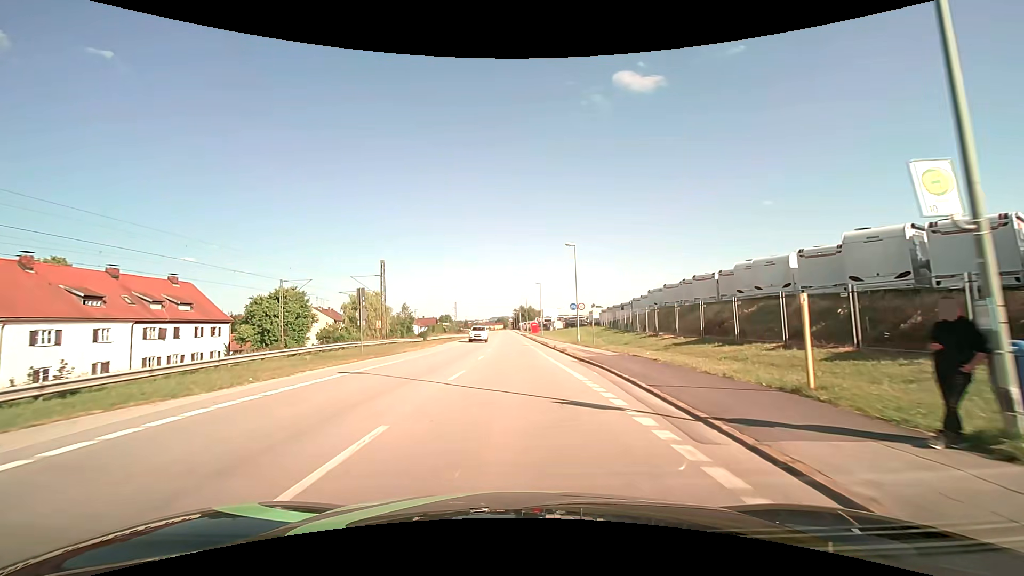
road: unclassified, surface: asphalt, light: Day
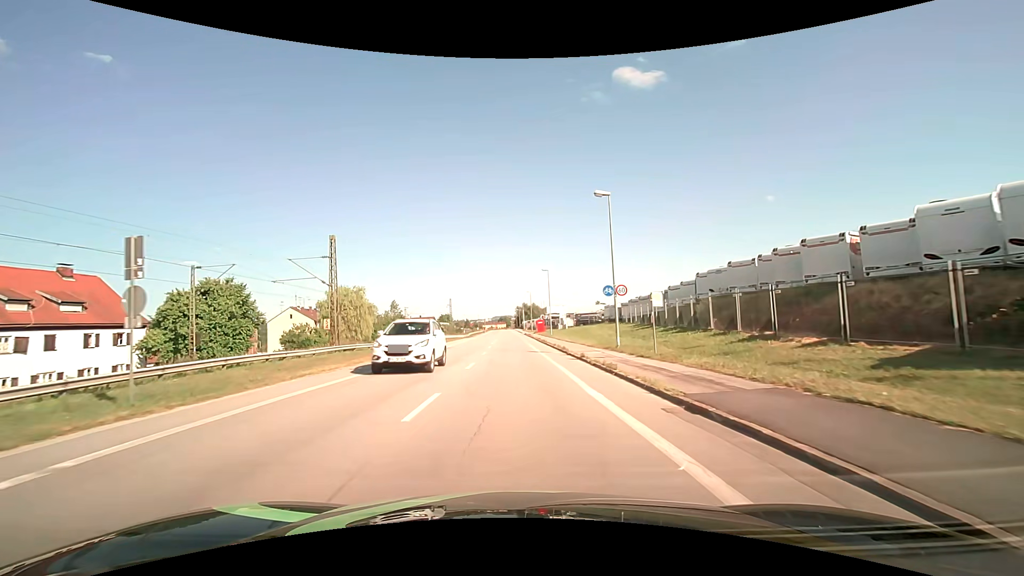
(-0.1, +14.8) m; -1°
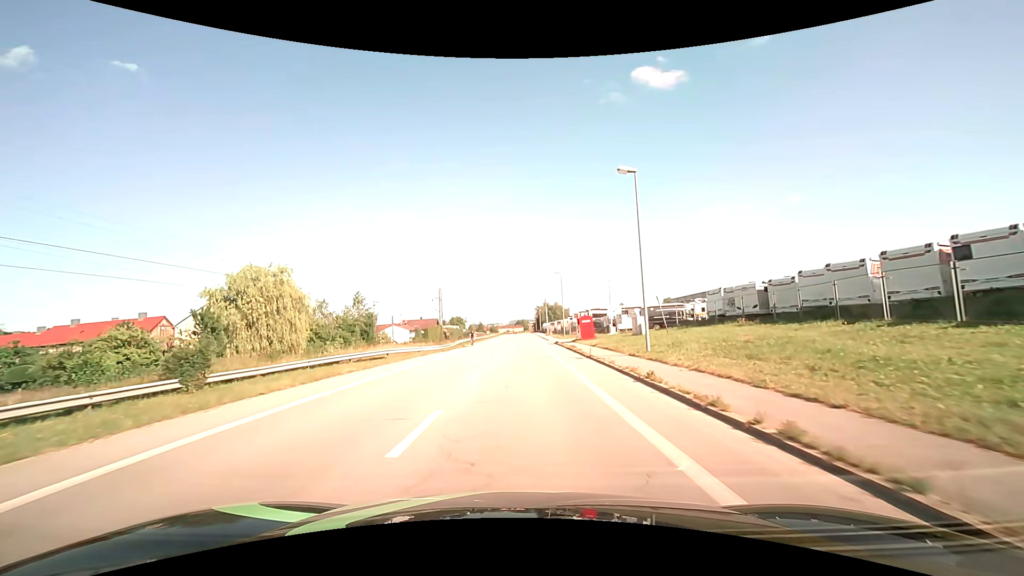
(-0.6, +38.7) m; -2°
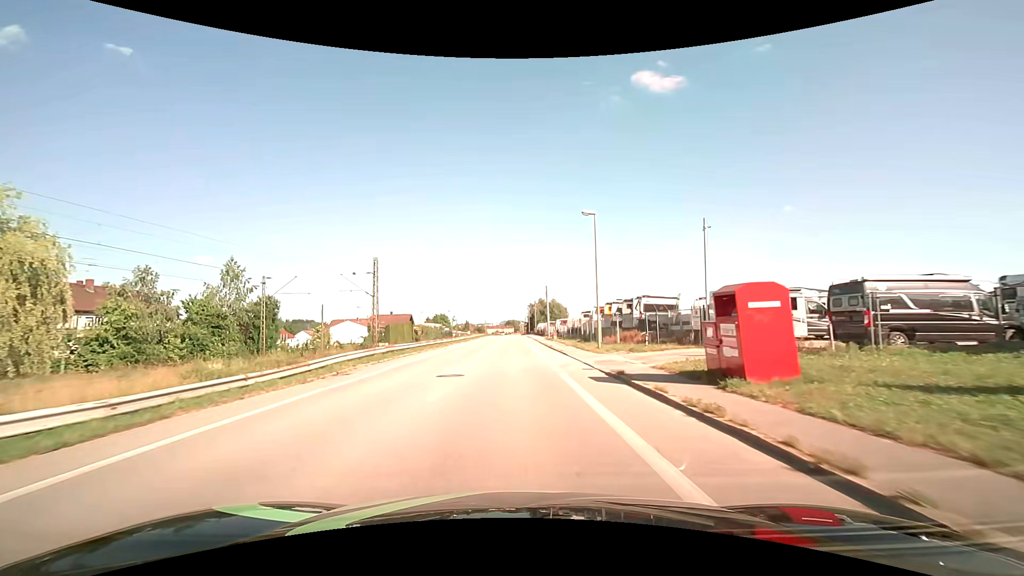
(+0.4, +32.5) m; +1°
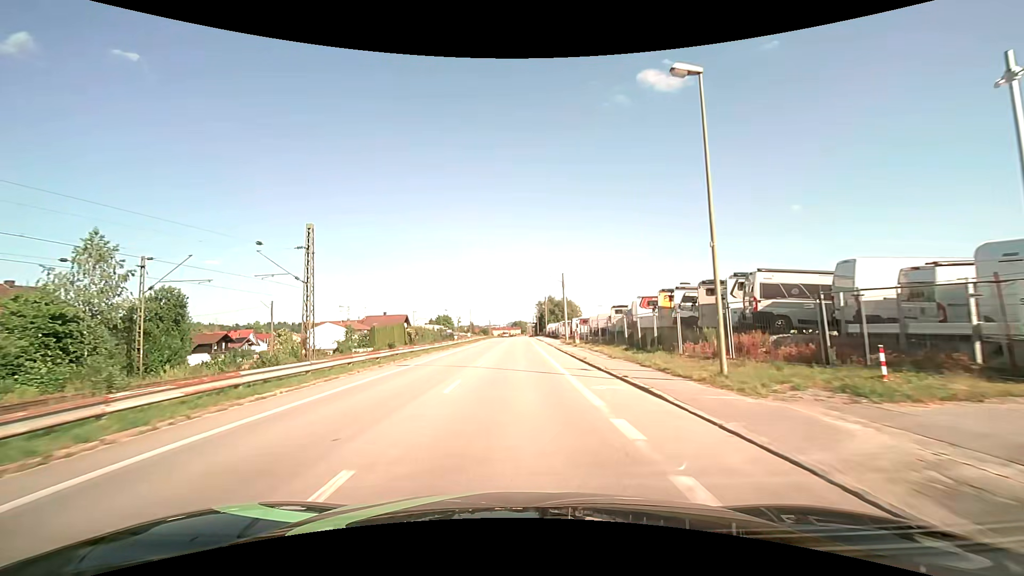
(-0.1, +16.6) m; -1°
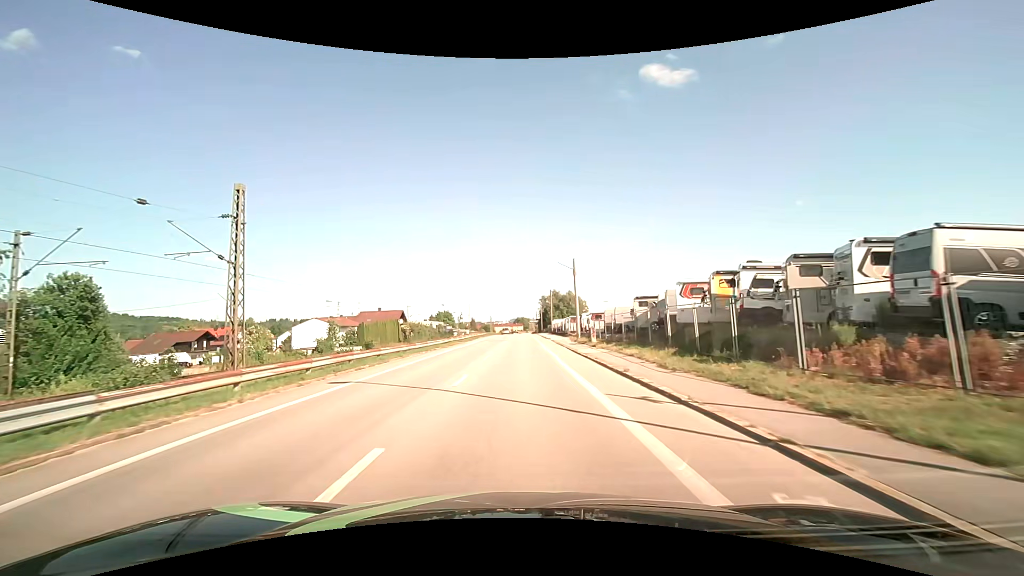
(0.0, +8.4) m; 0°
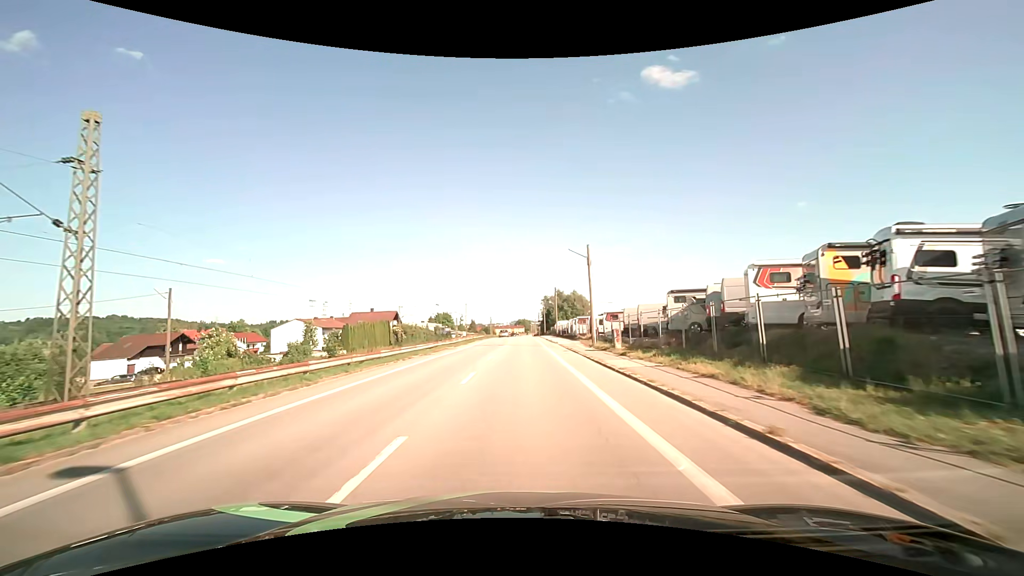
(0.0, +8.4) m; 0°
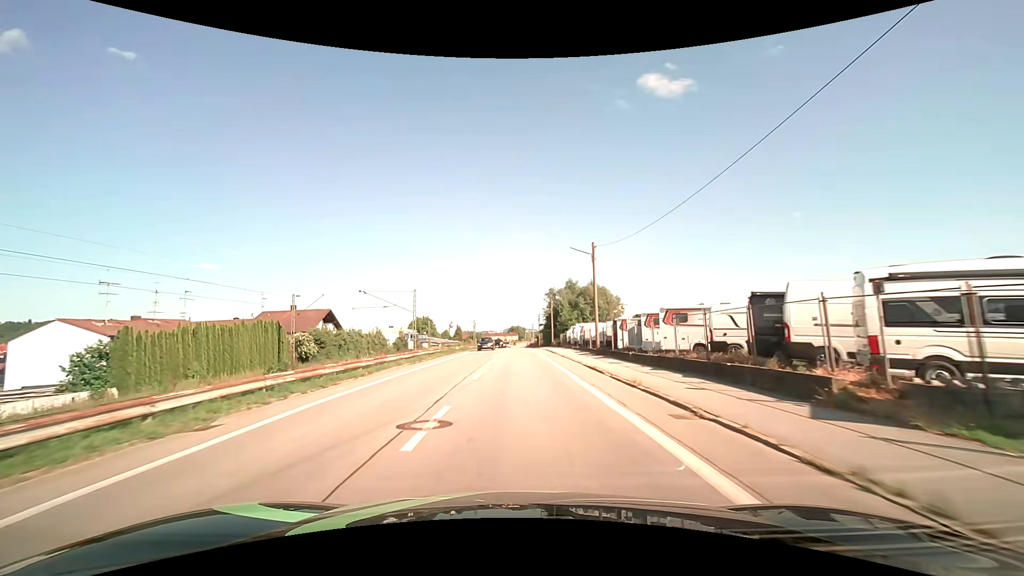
(+0.1, +42.8) m; +1°
(0, +10) (0, +20) (0, +30) (0, +40) (0, +50) (0, +60) (0, +70) (0, +80) (0, +90) (0, +100) m
